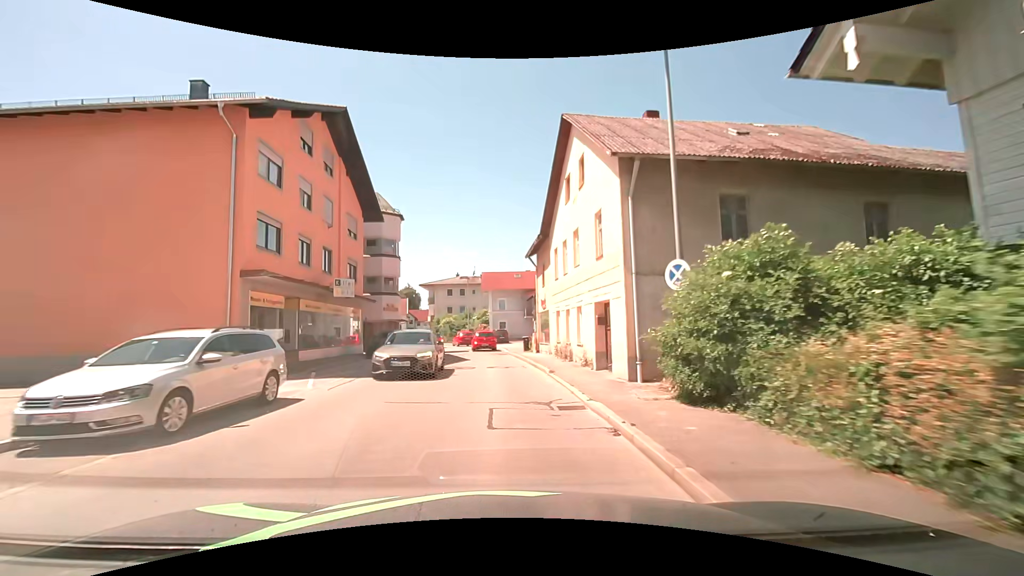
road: unclassified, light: Day
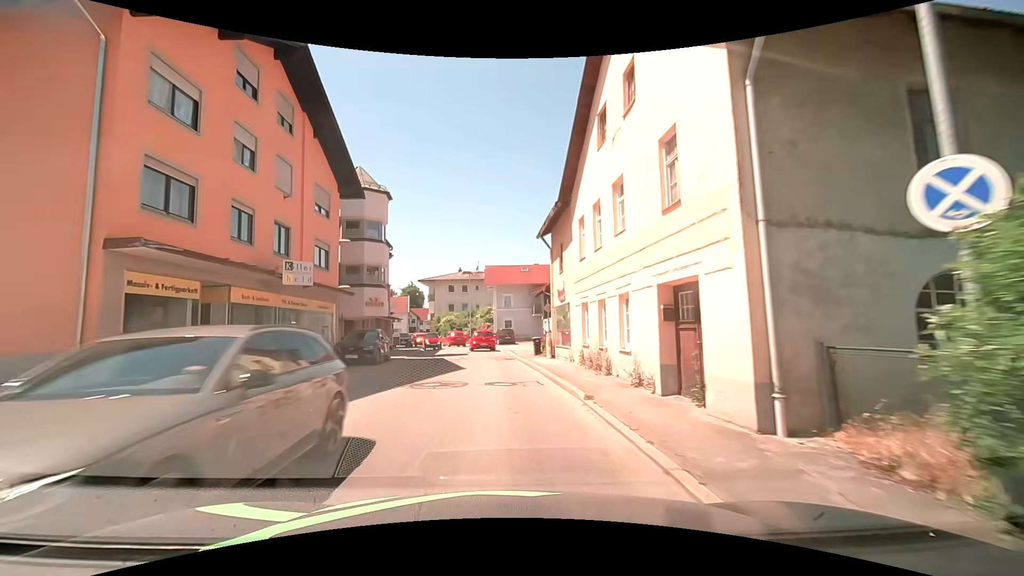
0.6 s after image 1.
(0.0, +6.0) m; 0°
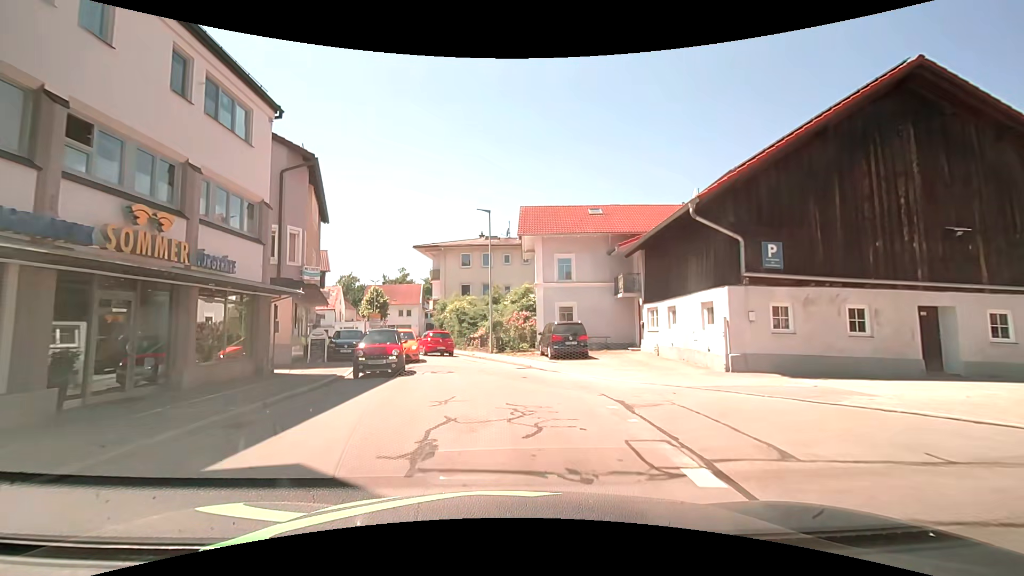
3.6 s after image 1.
(-1.5, +27.7) m; -5°
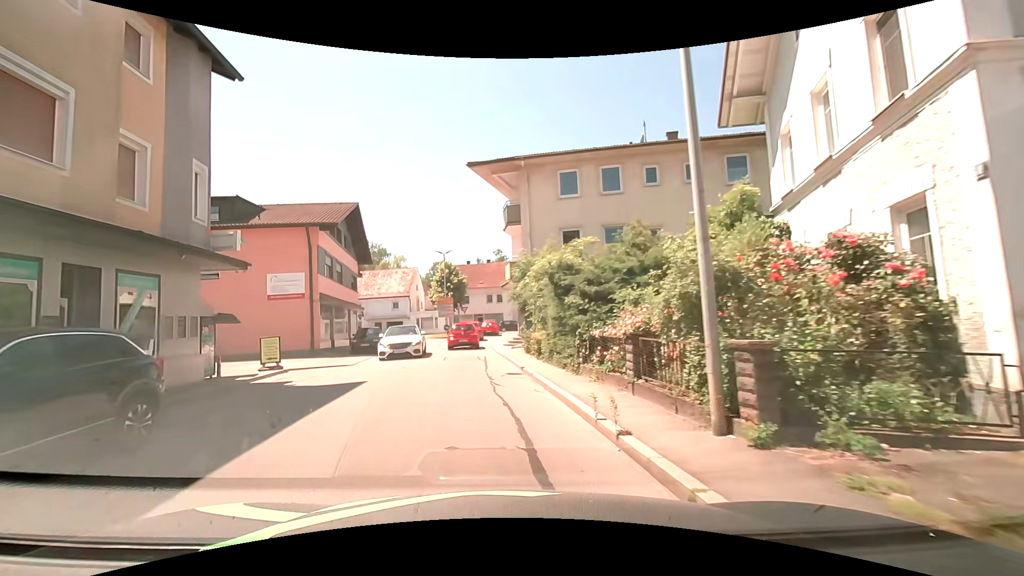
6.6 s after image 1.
(-1.2, +22.4) m; -11°
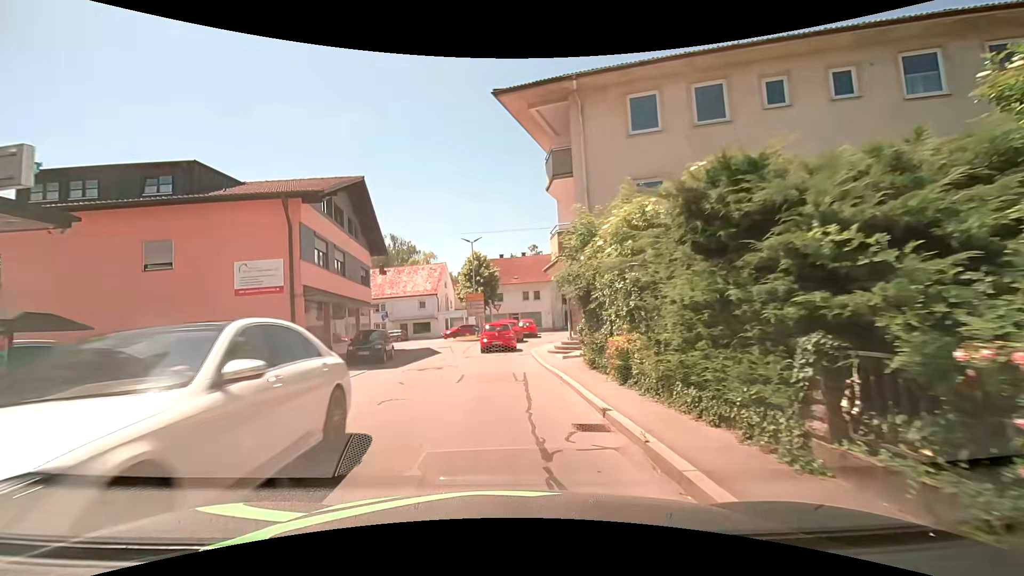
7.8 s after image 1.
(-0.5, +7.6) m; -4°
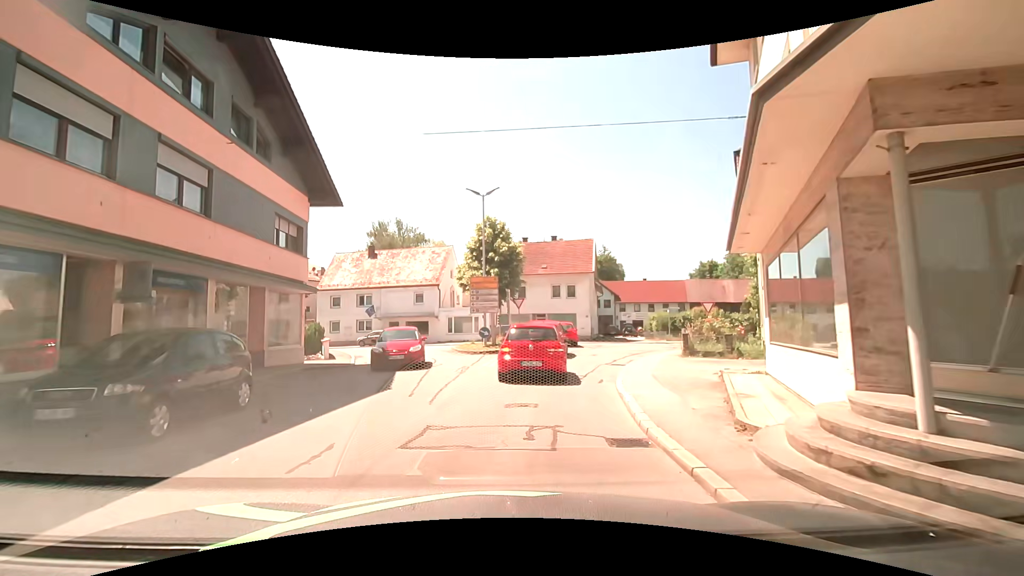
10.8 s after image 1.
(-0.8, +15.7) m; -4°
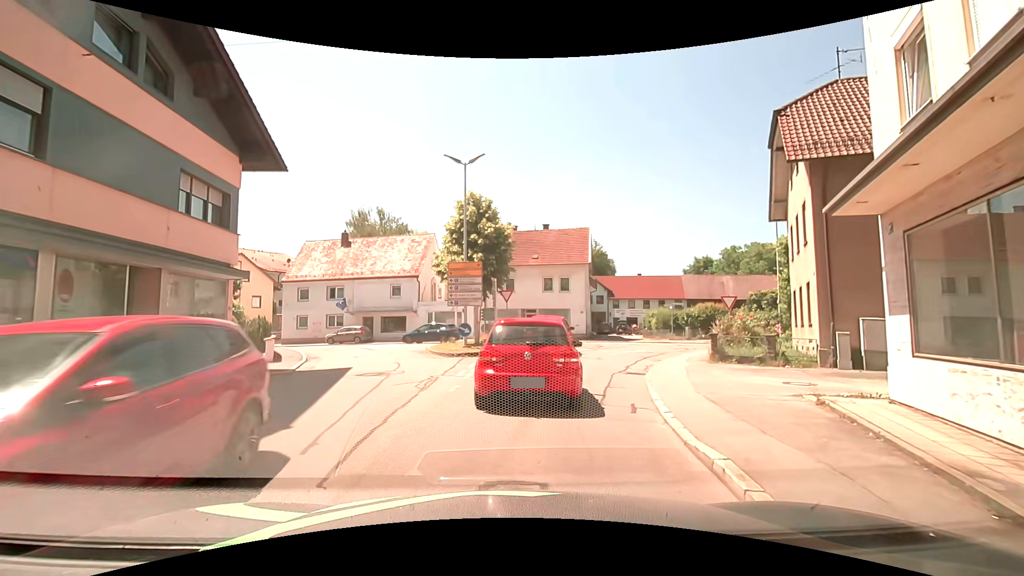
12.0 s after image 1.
(+0.1, +4.5) m; +1°
